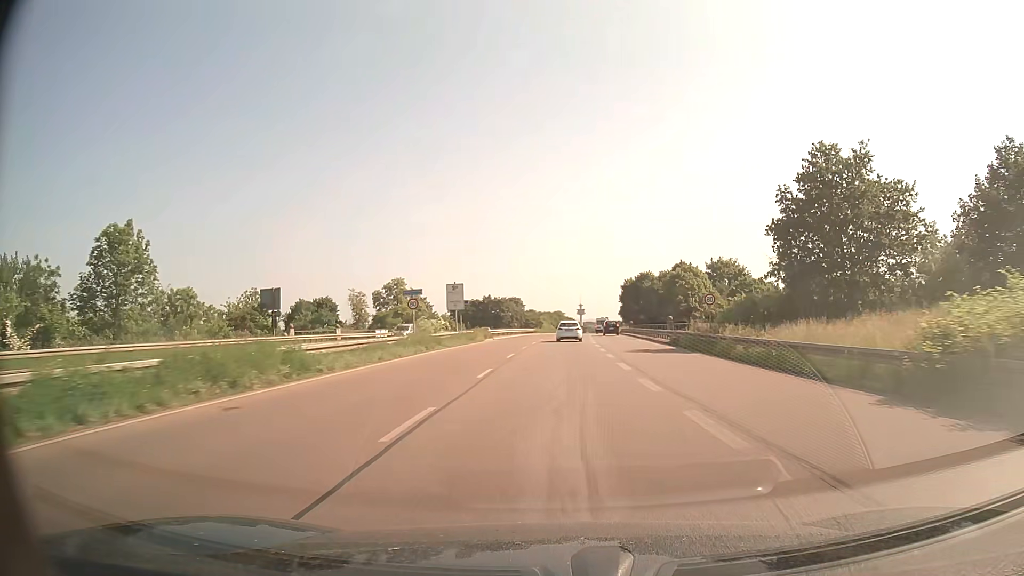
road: trunk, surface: asphalt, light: Day
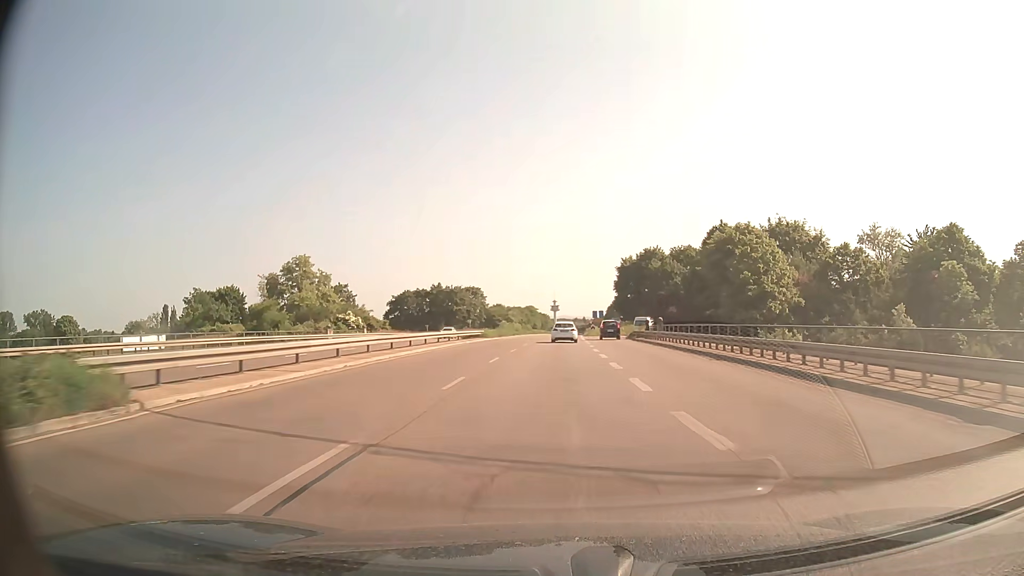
(+1.1, +47.7) m; +2°
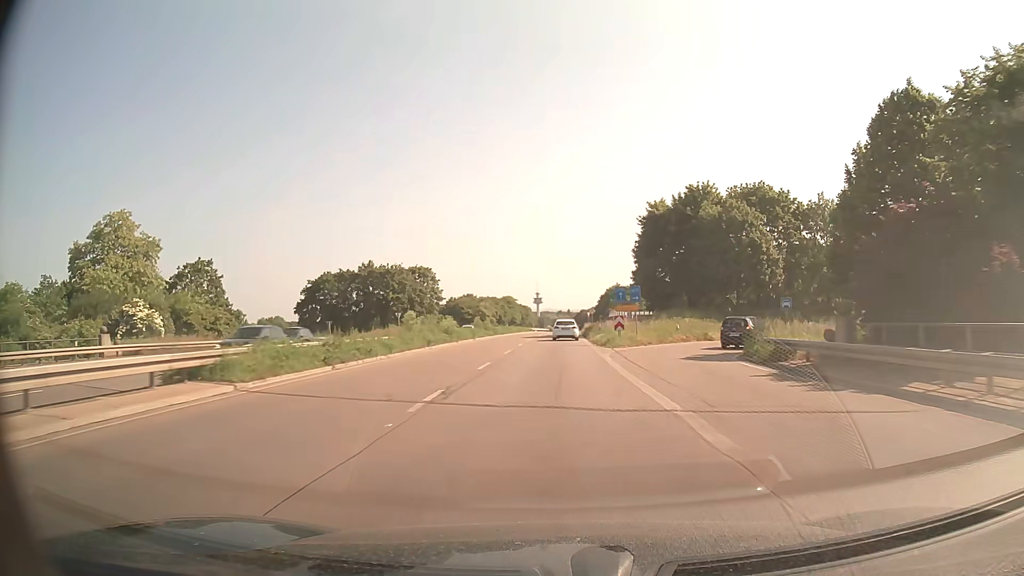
(+0.6, +48.1) m; +1°
(0, +10) (0, +20) (0, +30) (0, +40) (0, +50) (+1, +60) (+1, +70) (+1, +80) (+1, +90) (+2, +100) m
